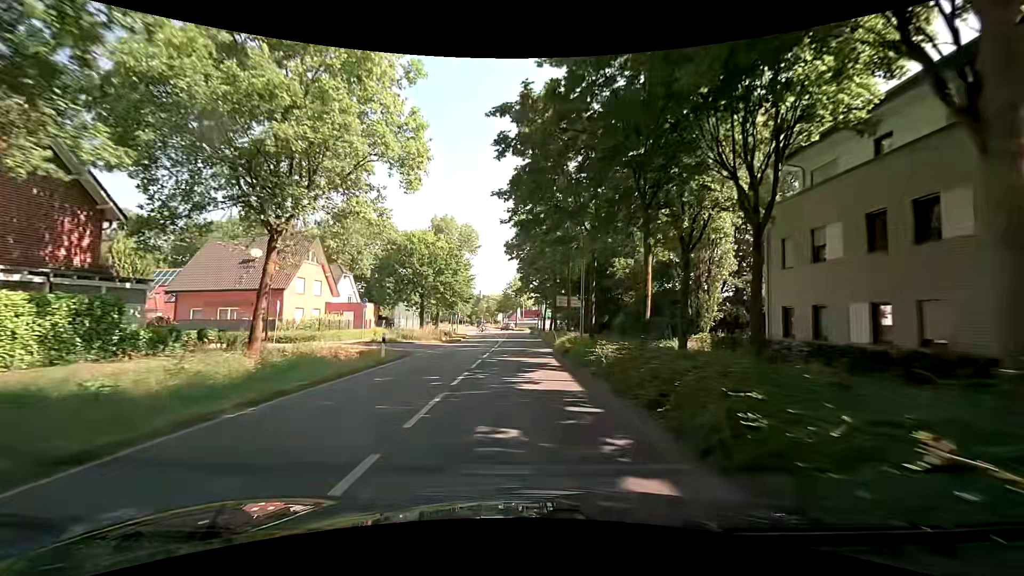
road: secondary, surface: asphalt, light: Day
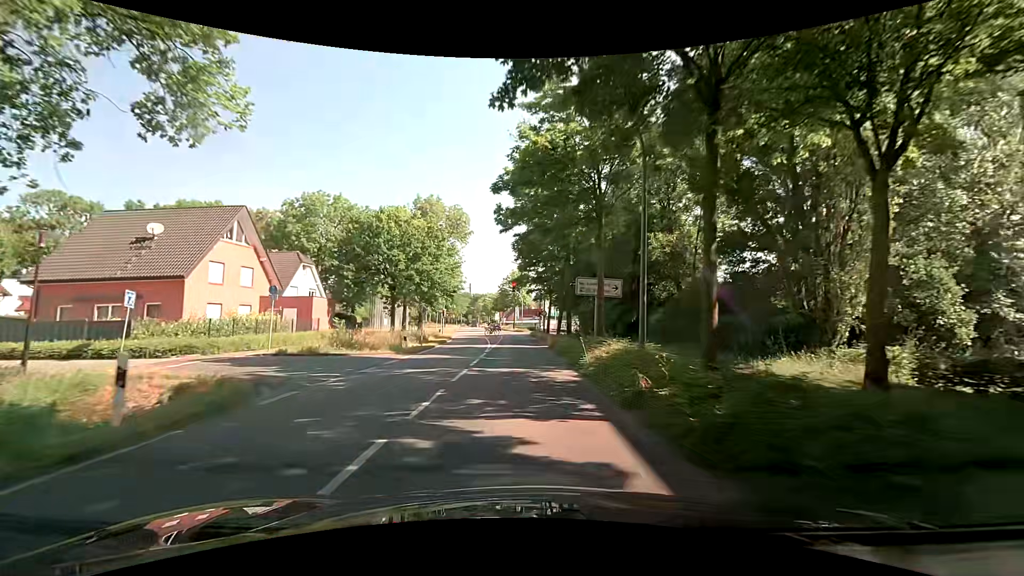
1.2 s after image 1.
(+0.2, +12.5) m; +2°
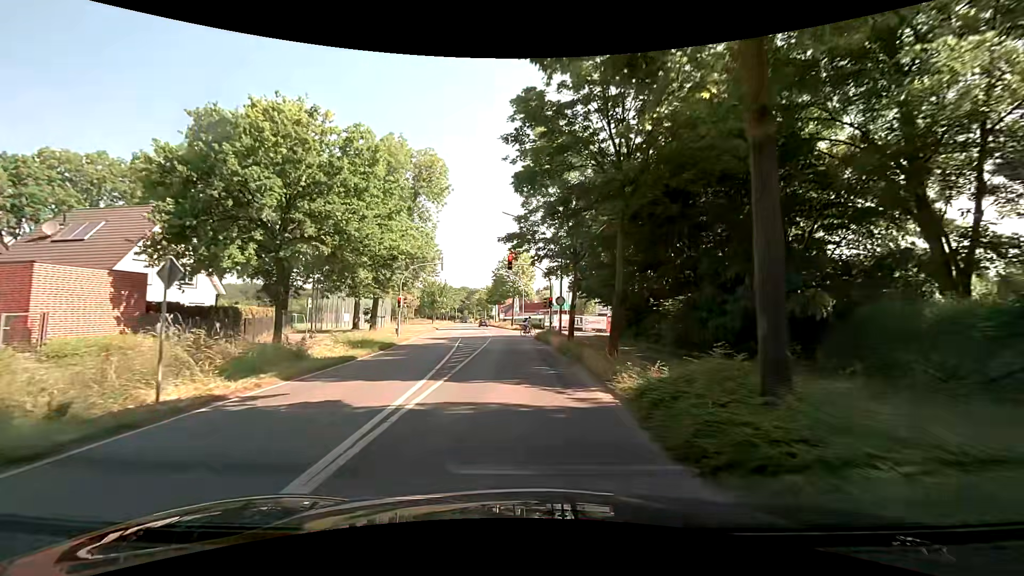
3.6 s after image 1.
(-0.3, +21.9) m; -2°
